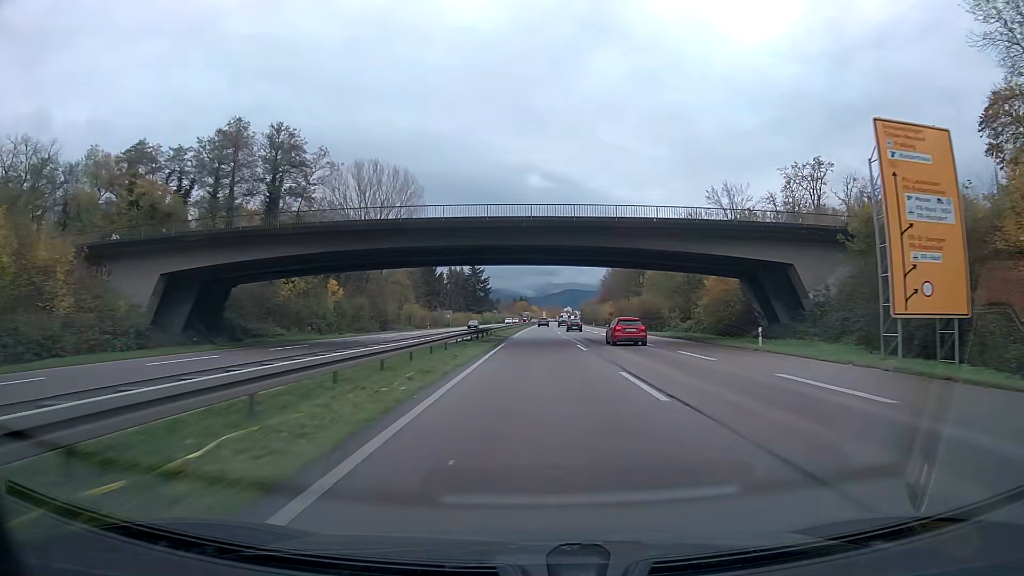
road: trunk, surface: asphalt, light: Day
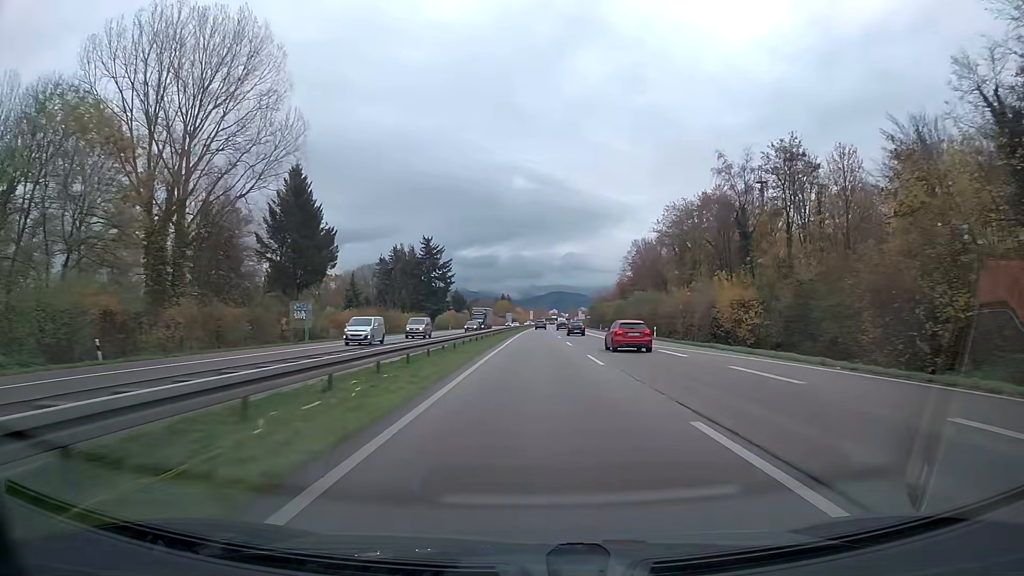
(+1.3, +79.1) m; +1°
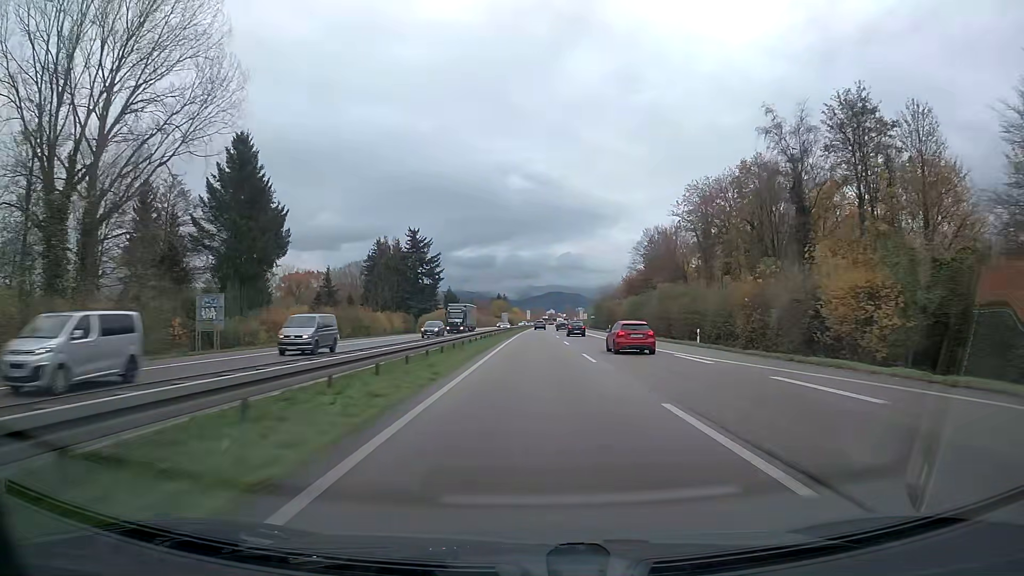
(0.0, +15.9) m; 0°
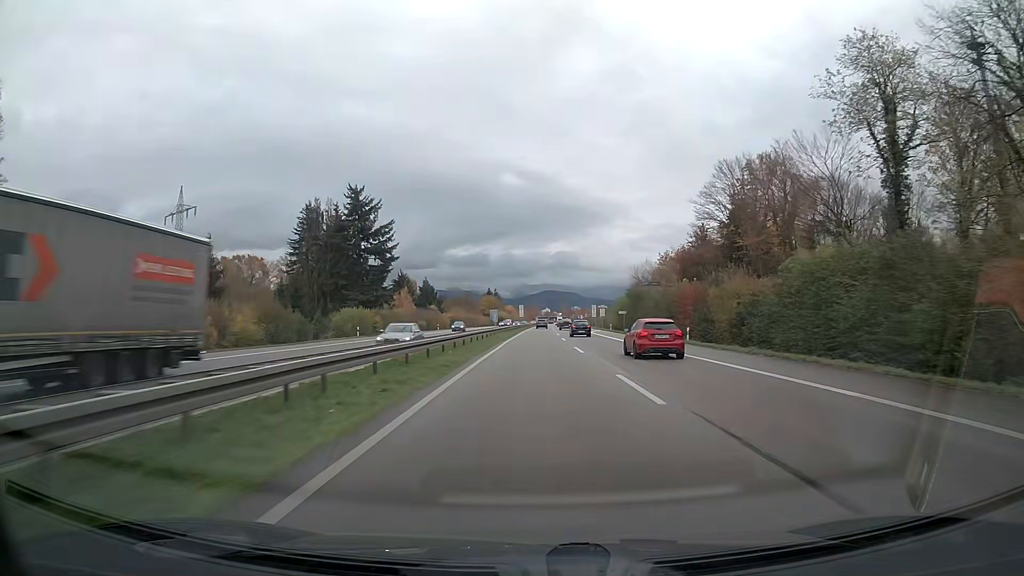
(+0.2, +47.8) m; 0°
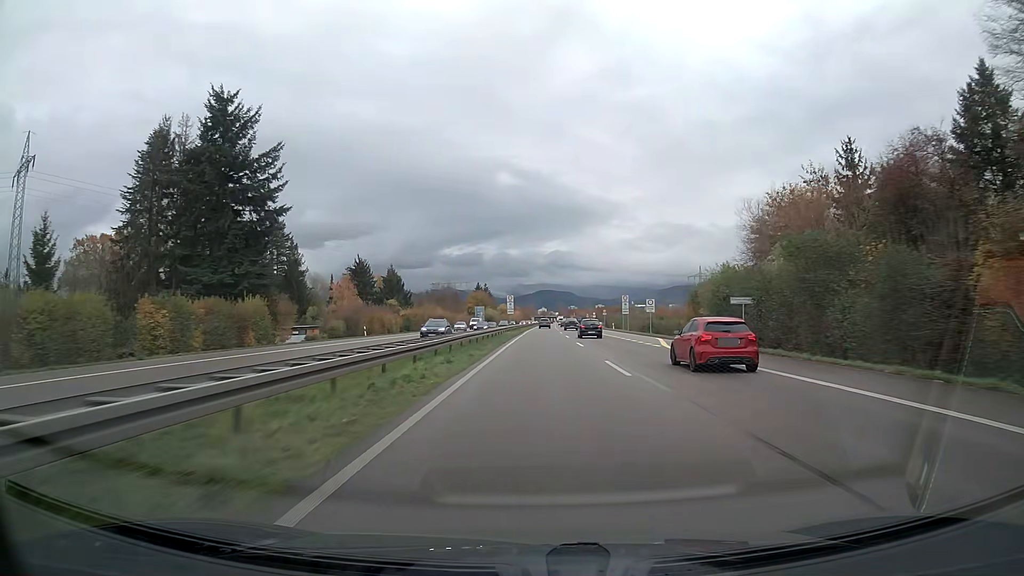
(+0.1, +48.0) m; 0°
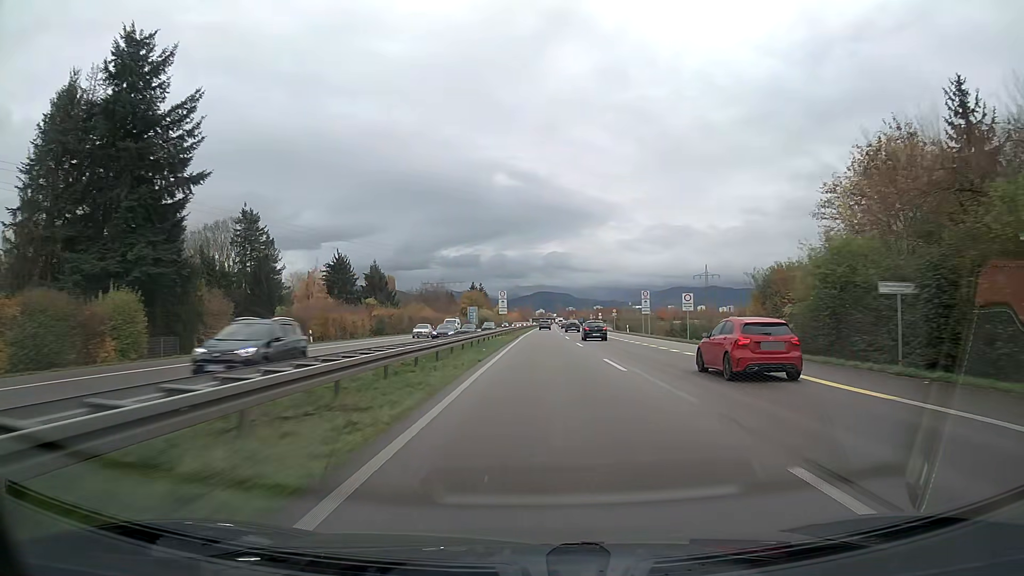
(0.0, +16.0) m; 0°
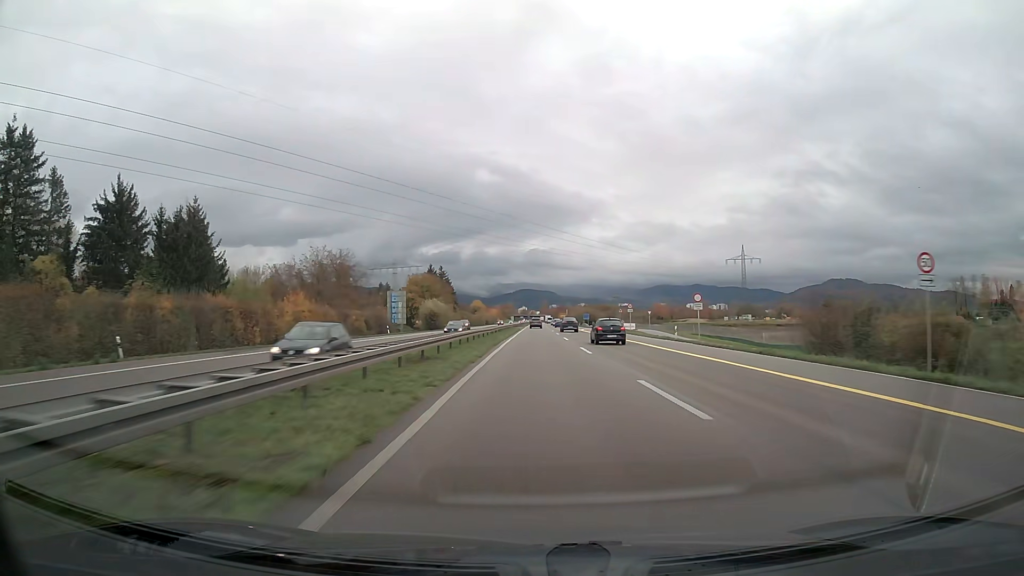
(+1.0, +80.2) m; +1°
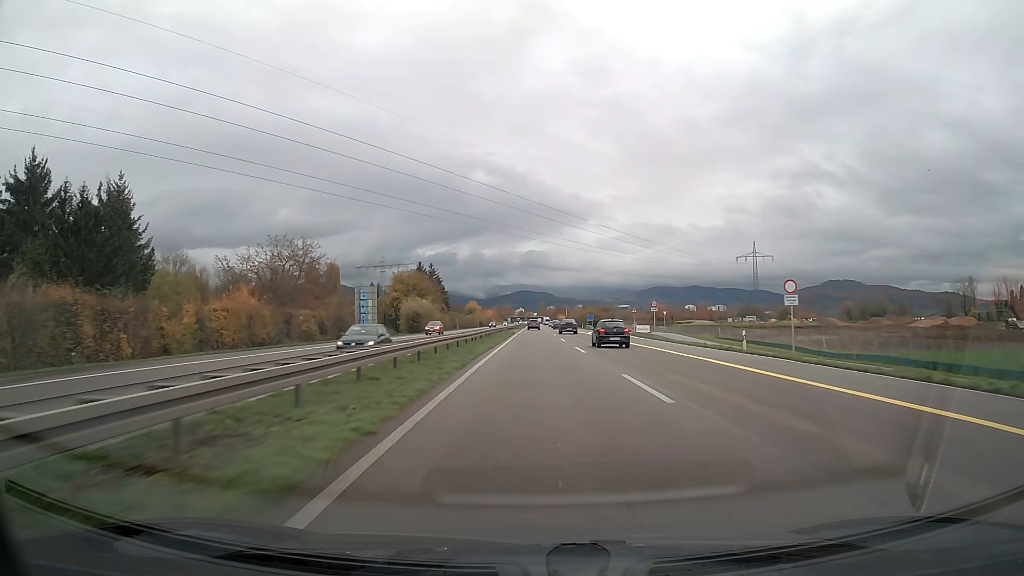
(0.0, +15.9) m; 0°
